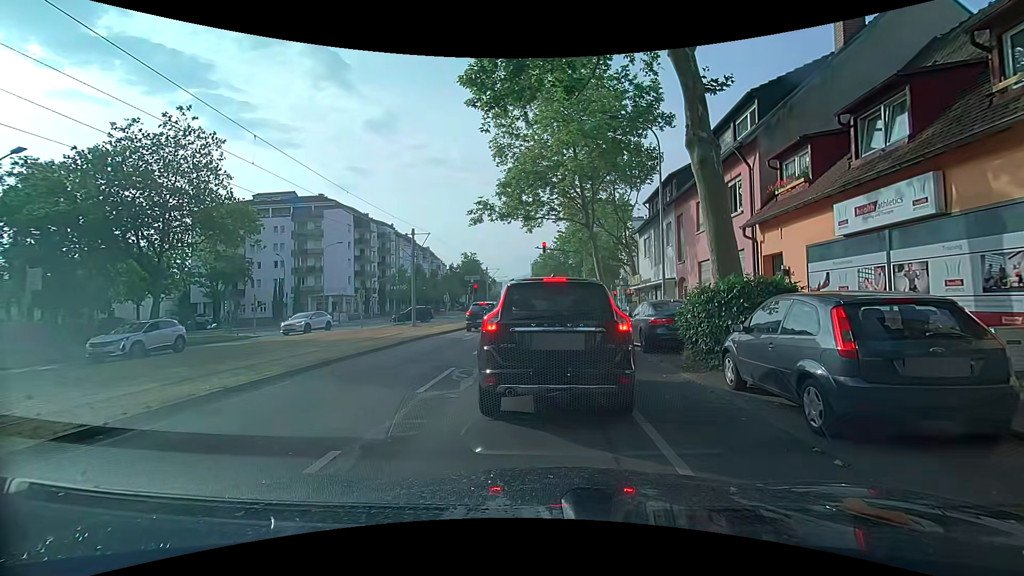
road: tertiary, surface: asphalt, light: Day
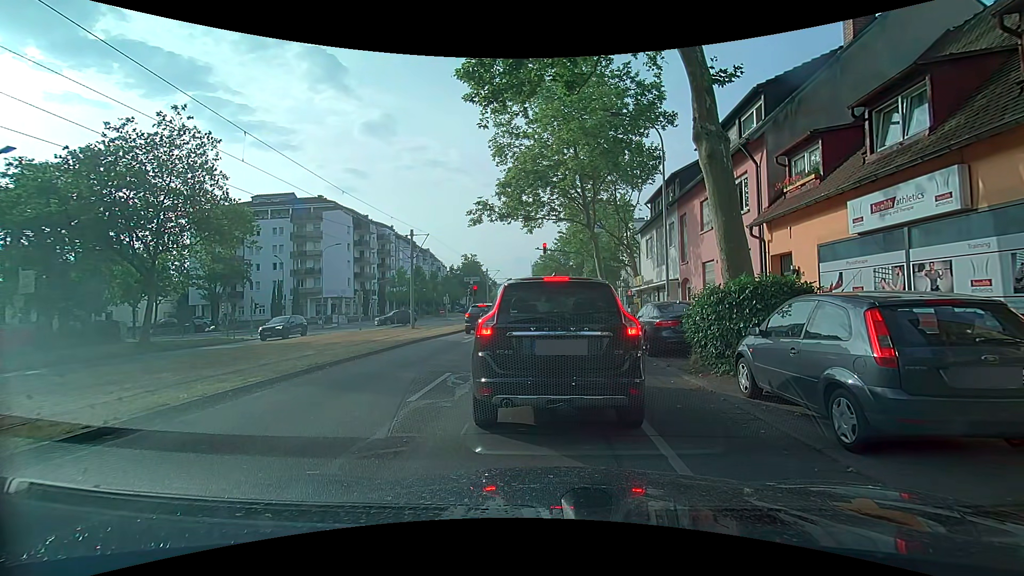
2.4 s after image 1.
(0.0, +0.5) m; 0°
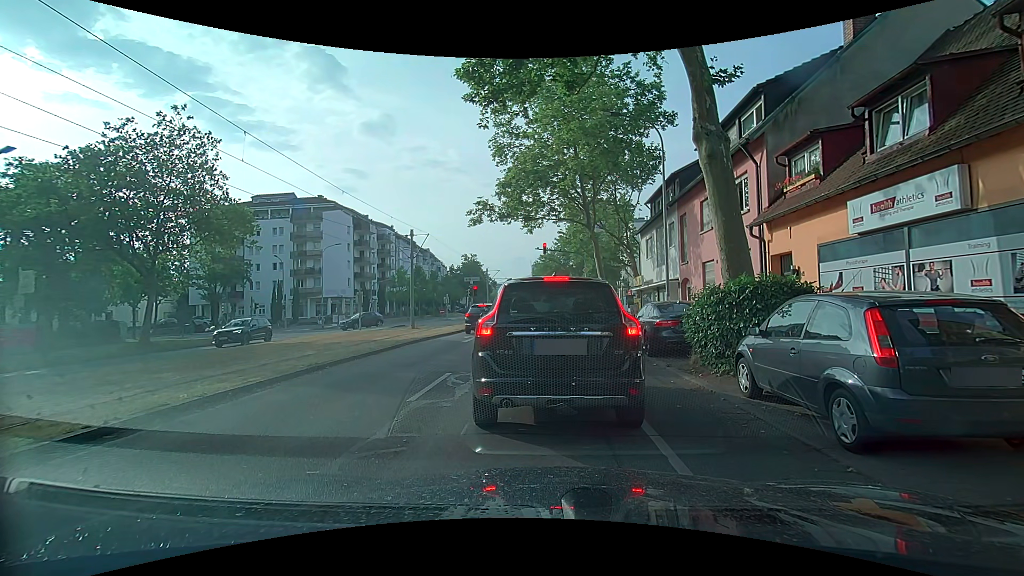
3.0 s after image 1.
(0.0, 0.0) m; 0°
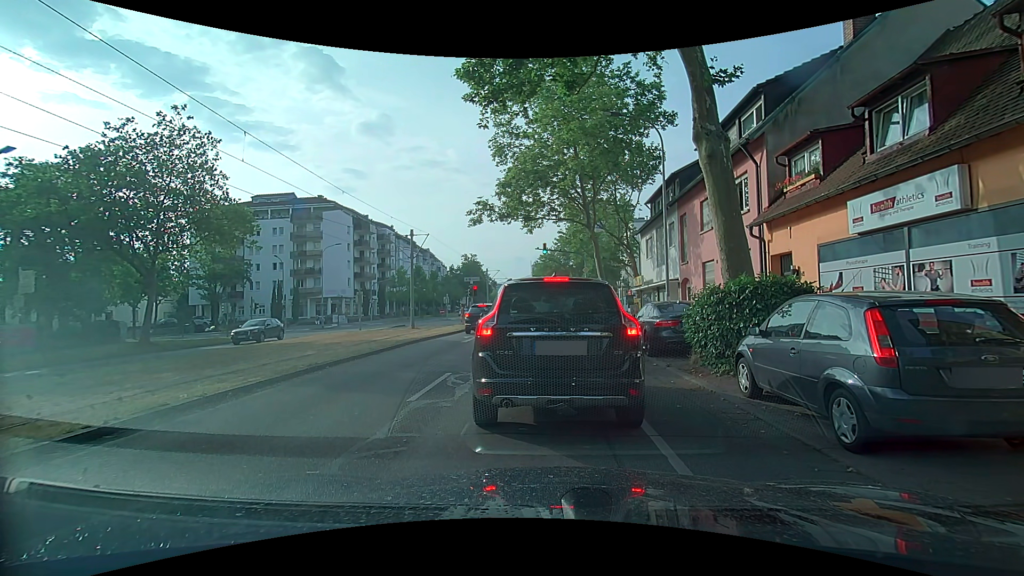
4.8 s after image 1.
(0.0, 0.0) m; 0°
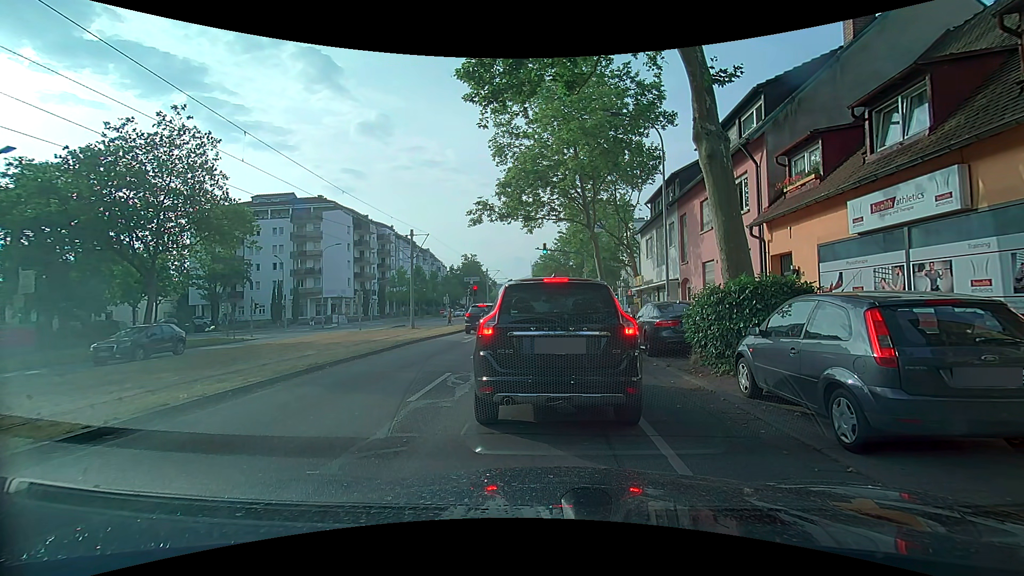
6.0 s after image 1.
(0.0, 0.0) m; 0°
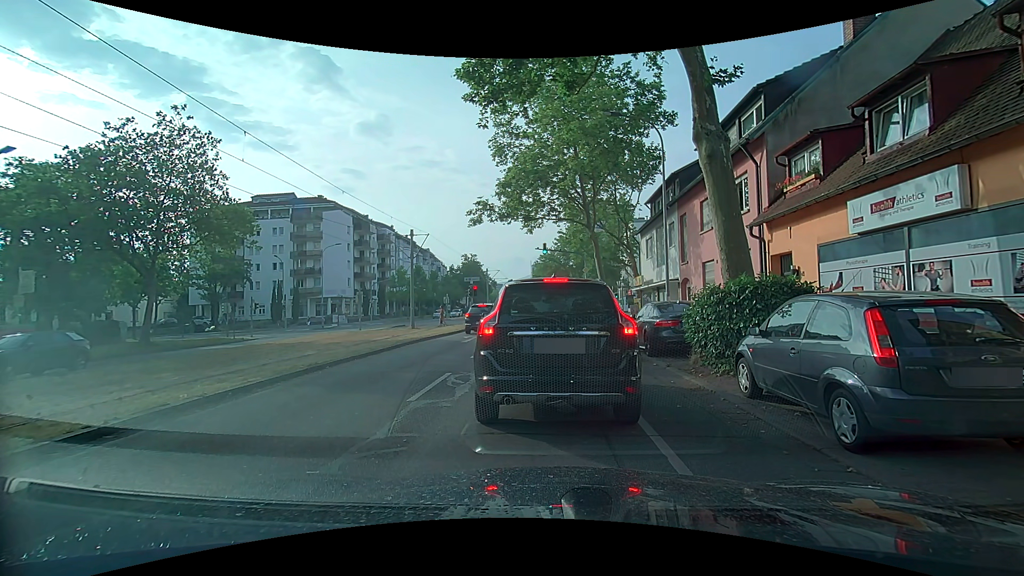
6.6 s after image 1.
(0.0, 0.0) m; 0°
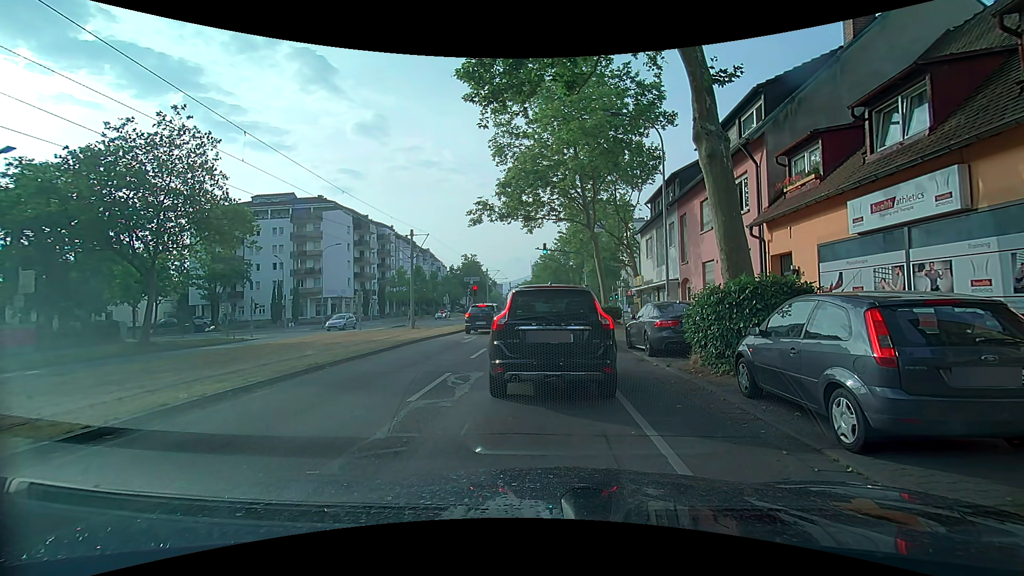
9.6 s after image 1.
(0.0, 0.0) m; 0°
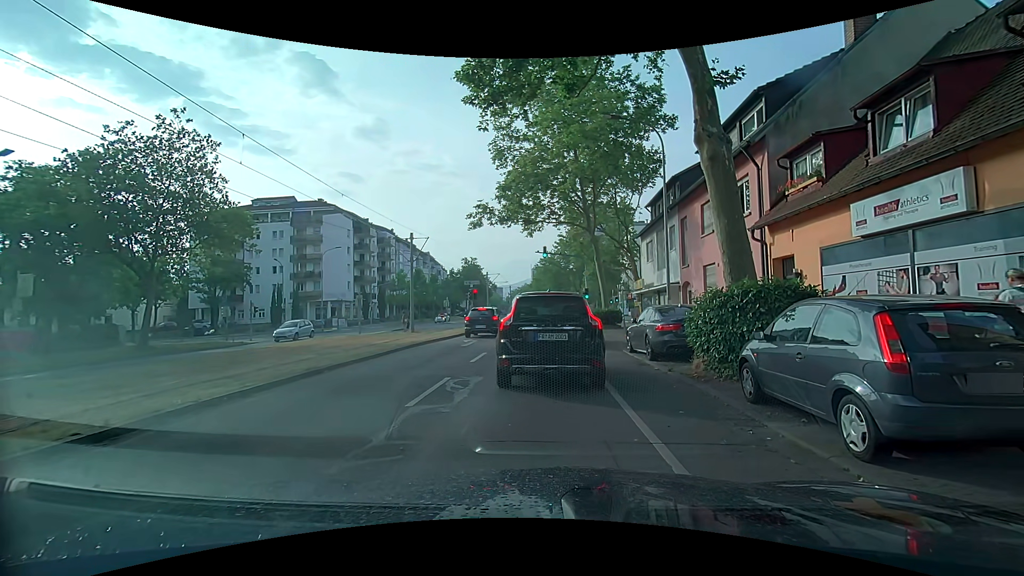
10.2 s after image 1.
(0.0, +0.1) m; 0°
